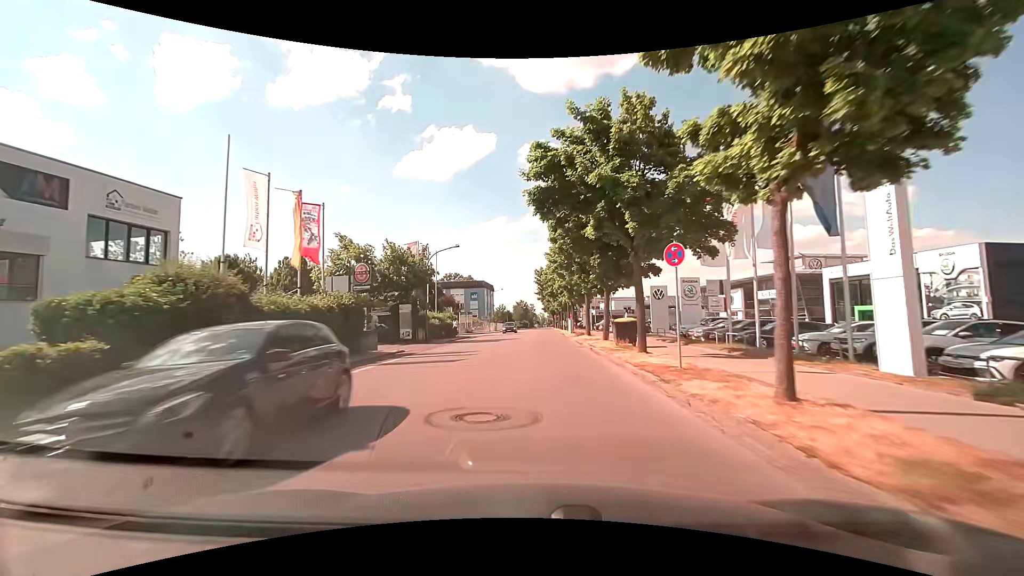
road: tertiary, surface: asphalt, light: Day
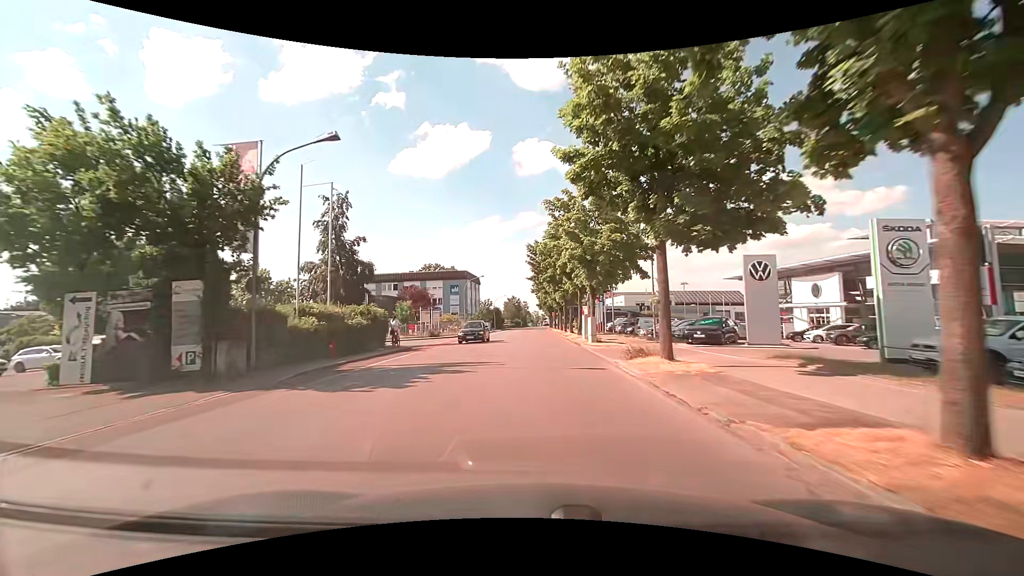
(+0.1, +22.8) m; 0°
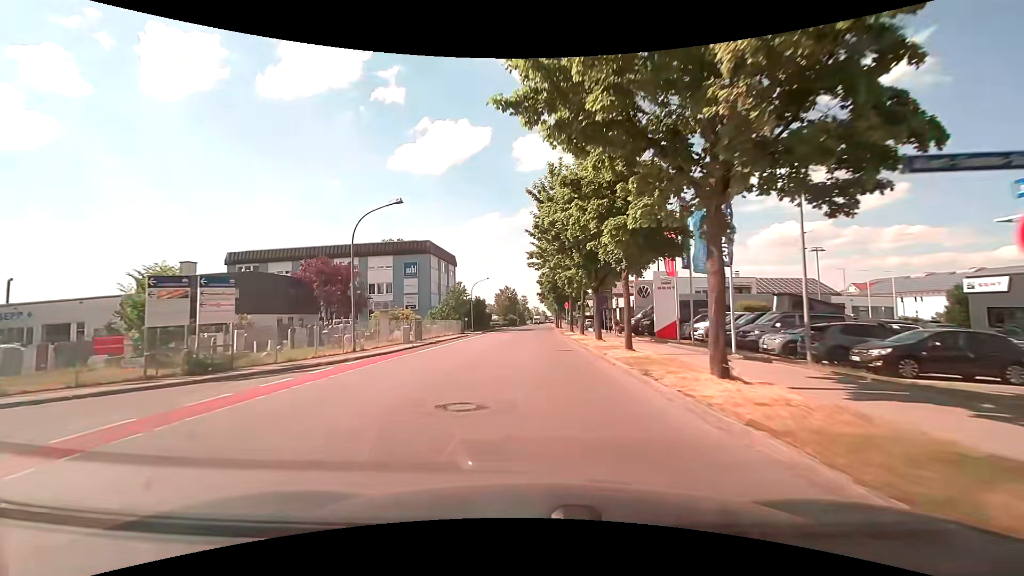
(+0.1, +38.4) m; 0°
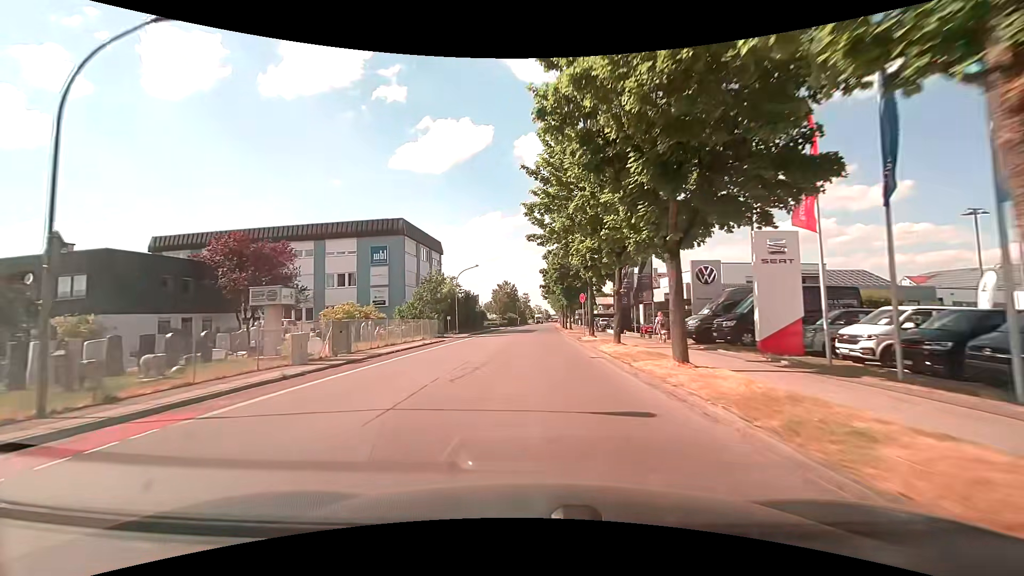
(+0.1, +15.2) m; 0°
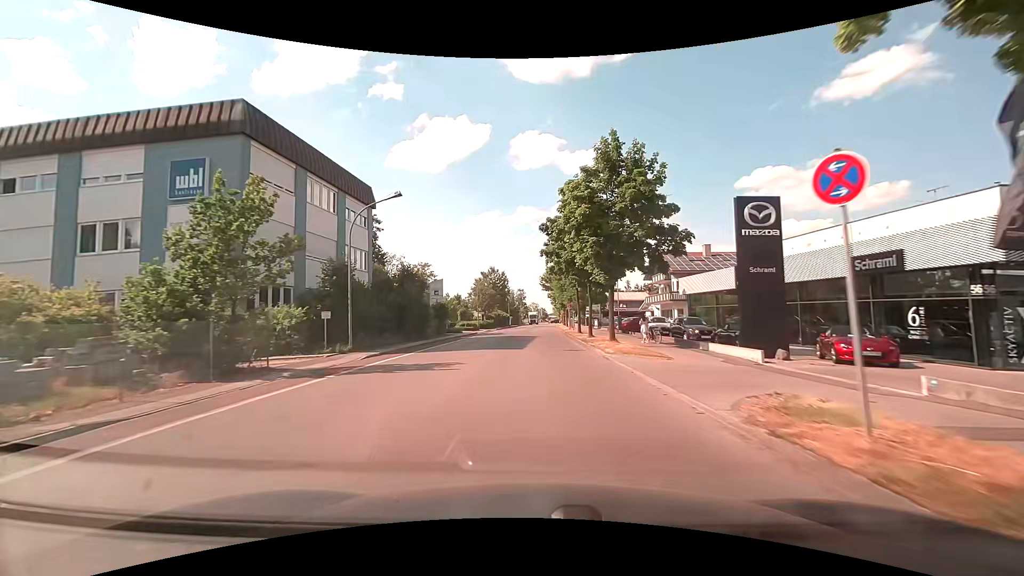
(+0.2, +30.4) m; +1°
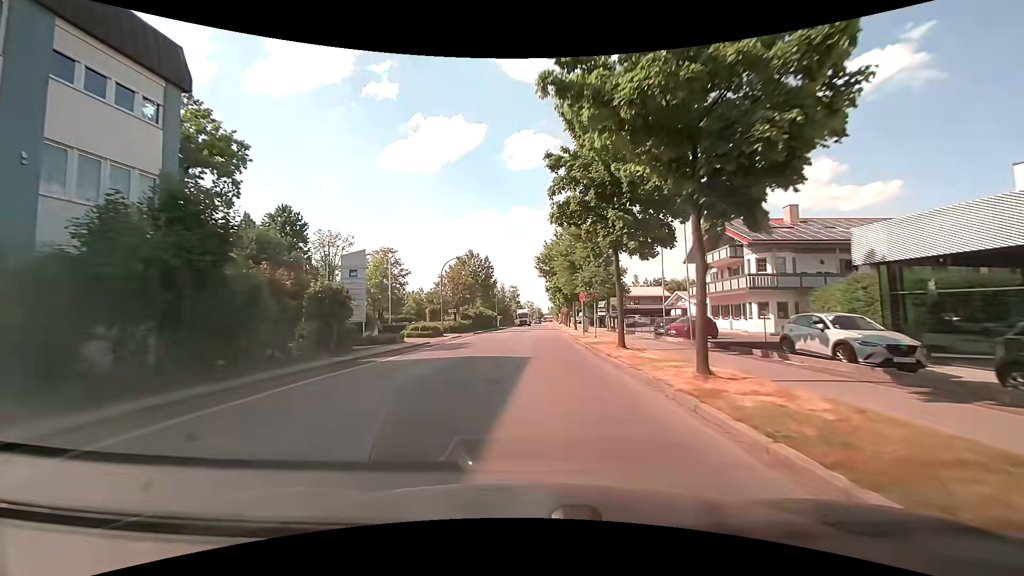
(+0.2, +23.0) m; +1°
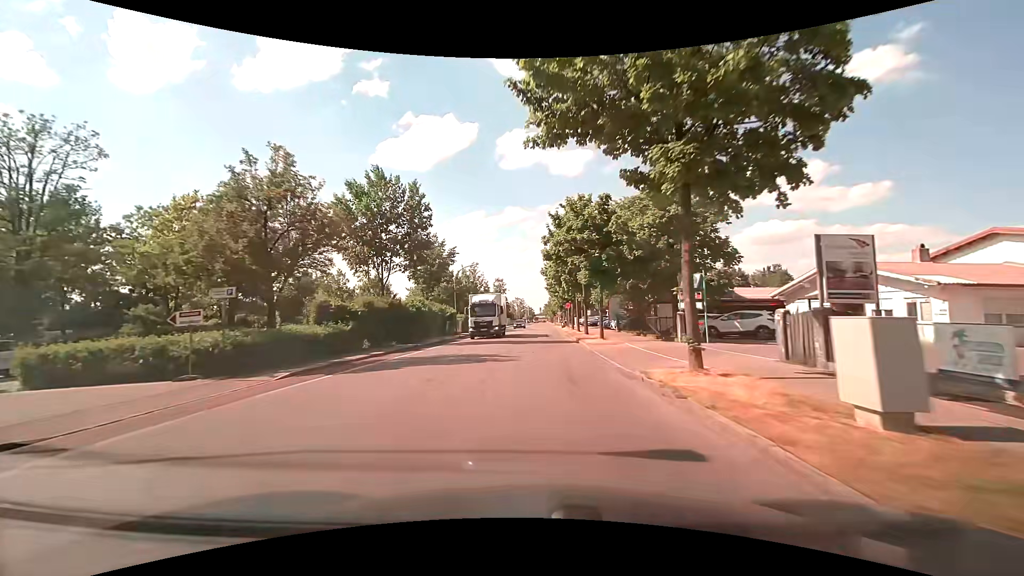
(+0.4, +38.6) m; +1°
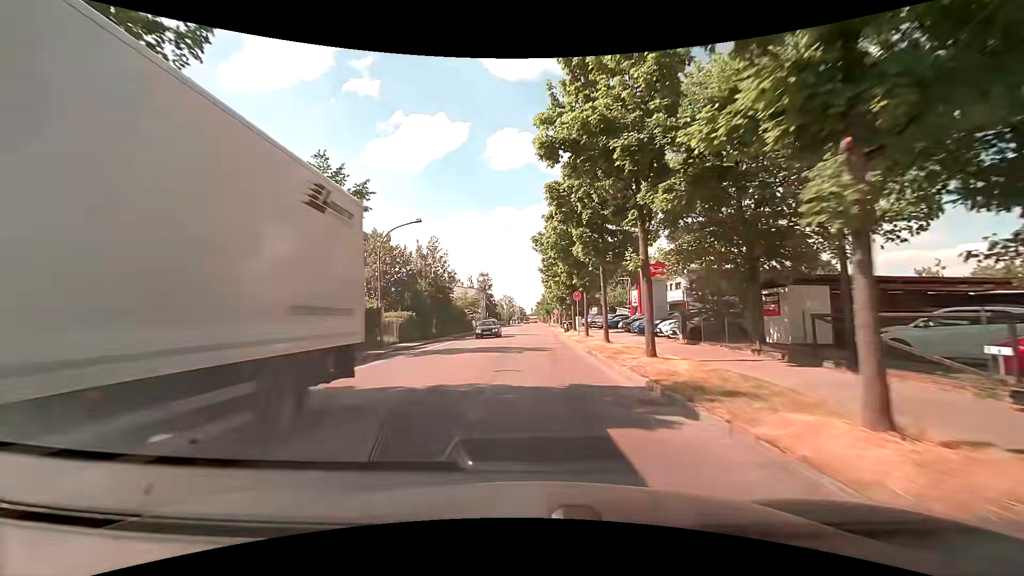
(+0.4, +22.6) m; +2°
(0, +10) (0, +20) (0, +30) (0, +40) (0, +50) (-1, +60) (-1, +70) (-1, +80) (-1, +90) (-1, +100) m
